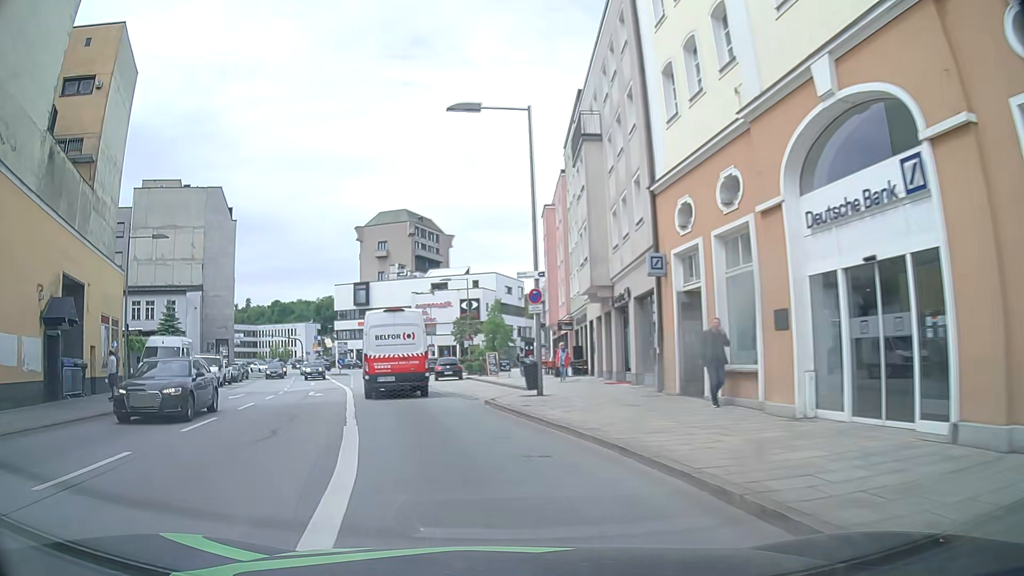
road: primary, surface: asphalt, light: Day
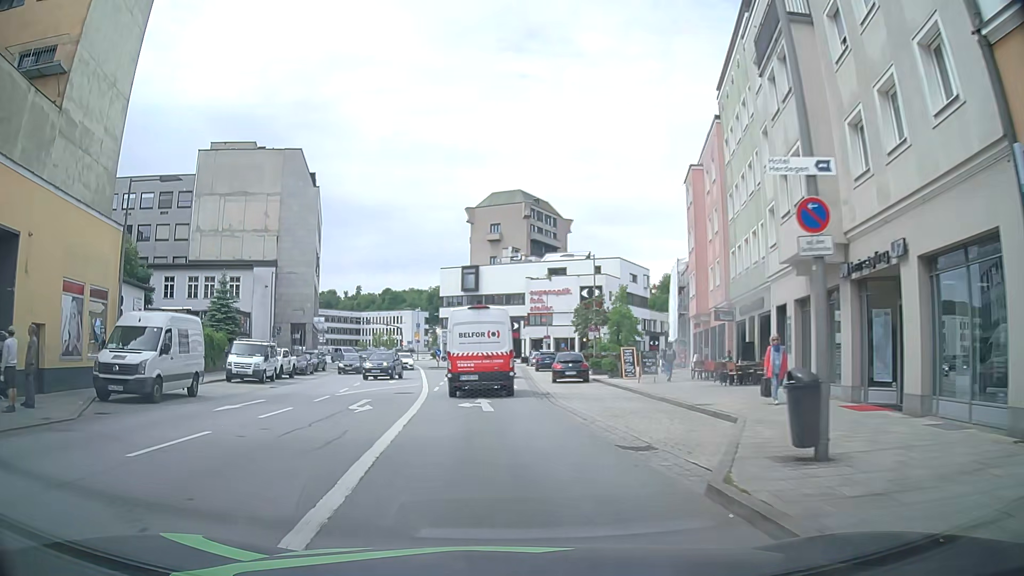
(-1.2, +10.7) m; -10°
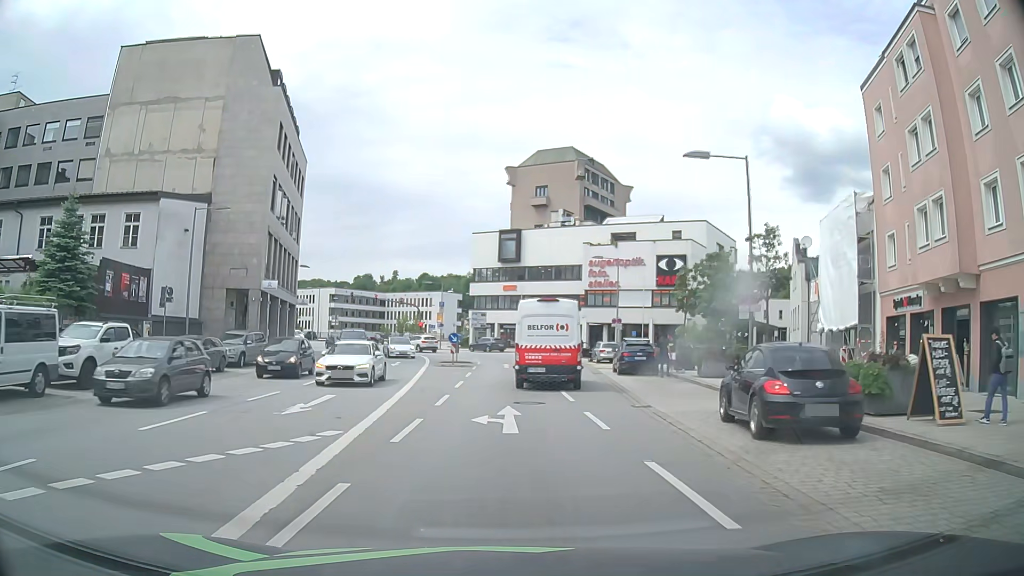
(-1.8, +22.6) m; -5°
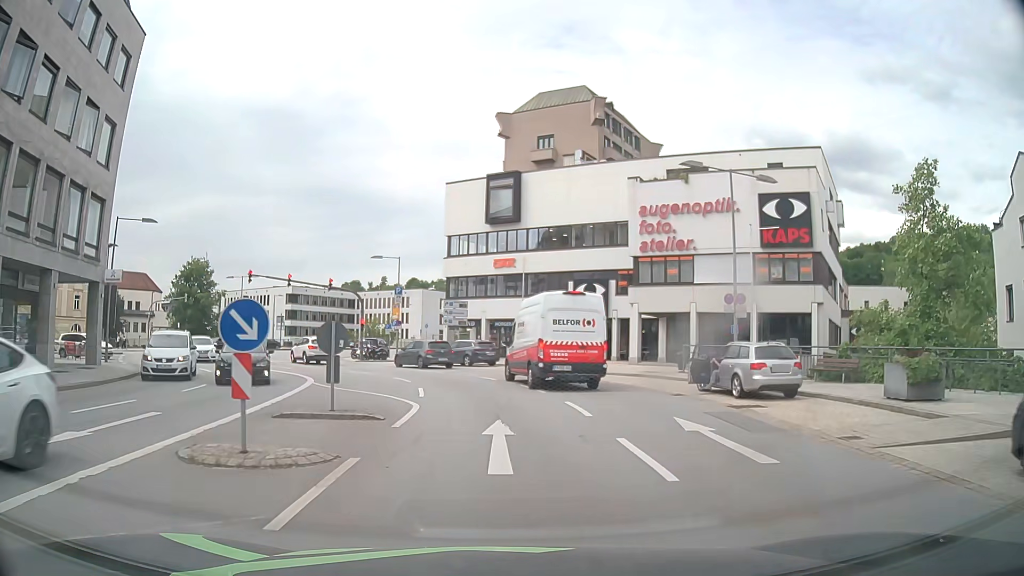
(+0.3, +28.7) m; +2°
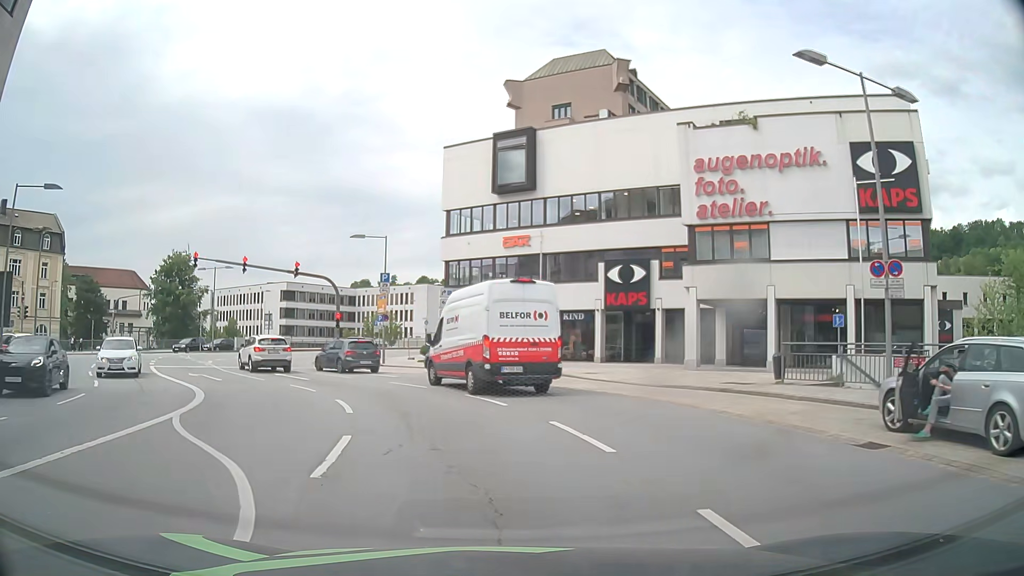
(0.0, +10.0) m; -1°
